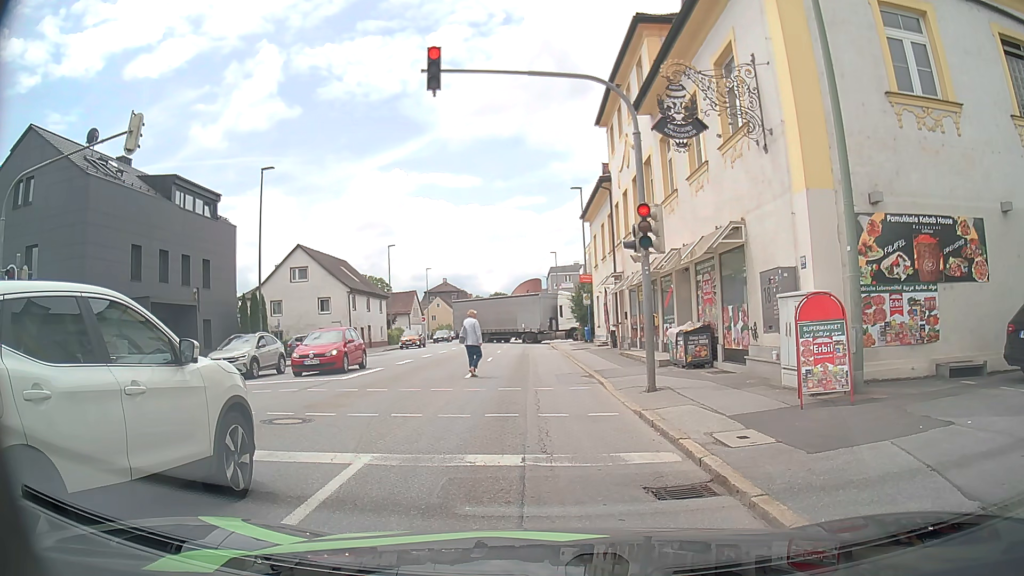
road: tertiary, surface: asphalt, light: Day
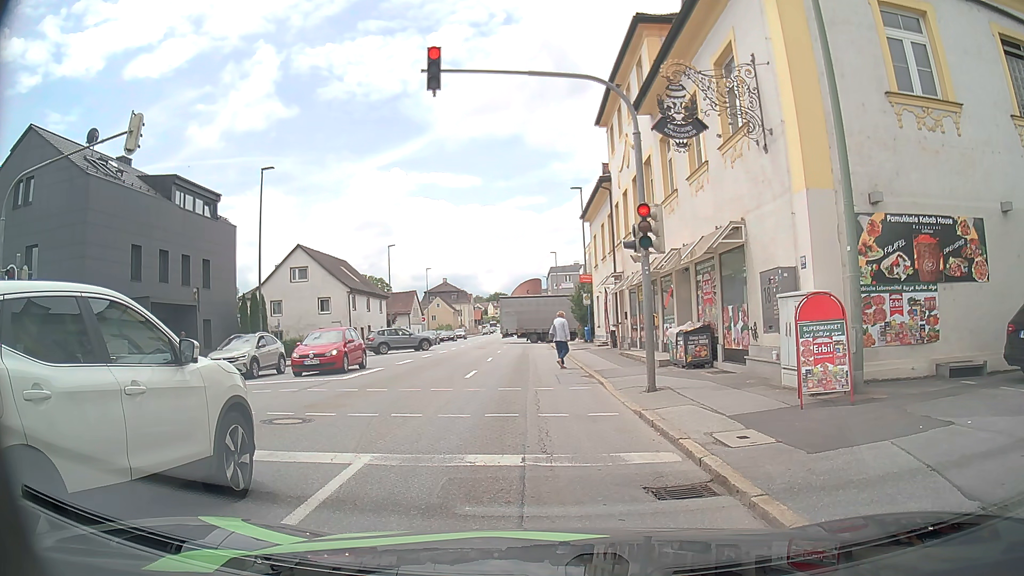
(0.0, 0.0) m; 0°
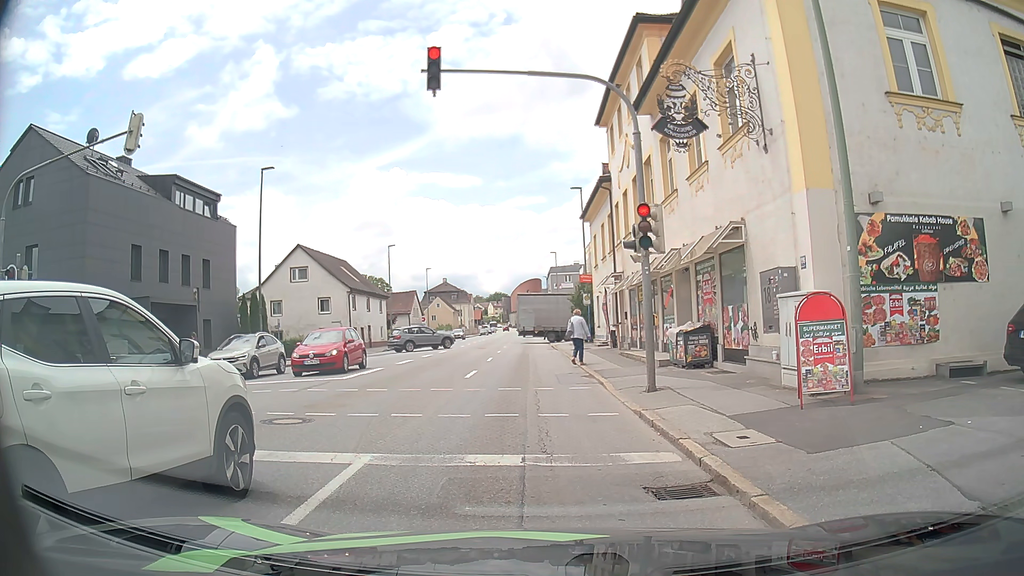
(0.0, 0.0) m; 0°
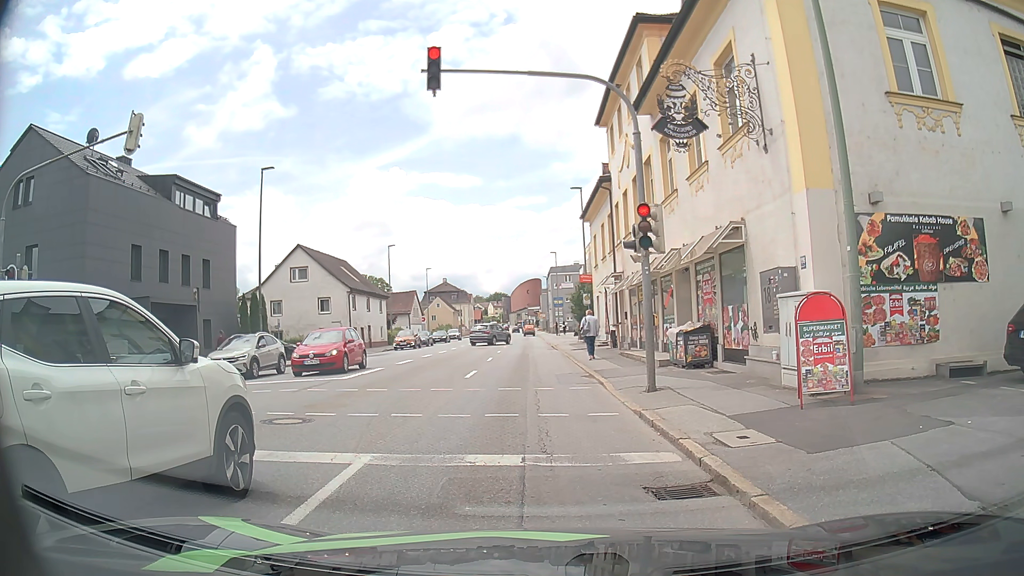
(0.0, 0.0) m; 0°
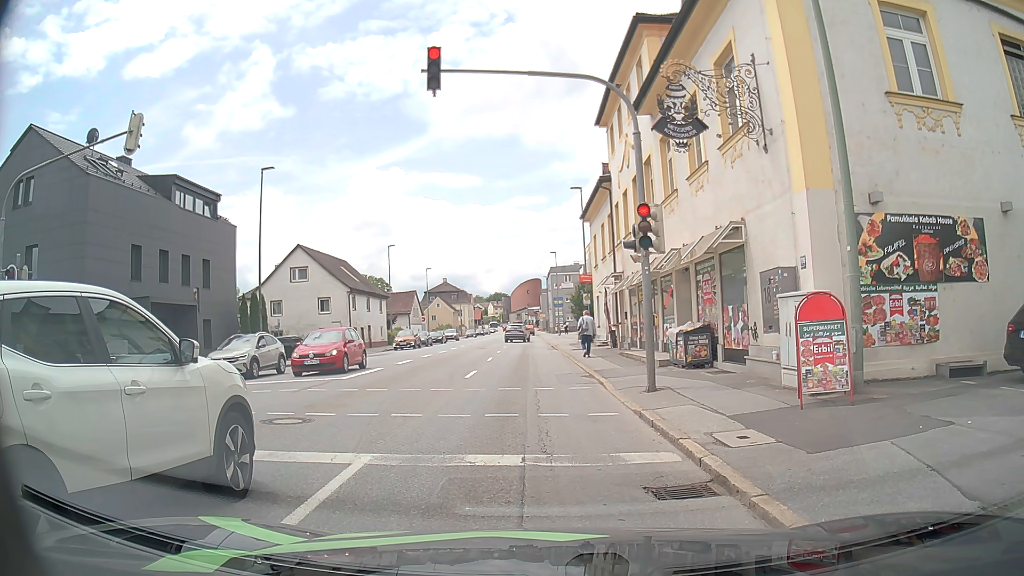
(0.0, 0.0) m; 0°
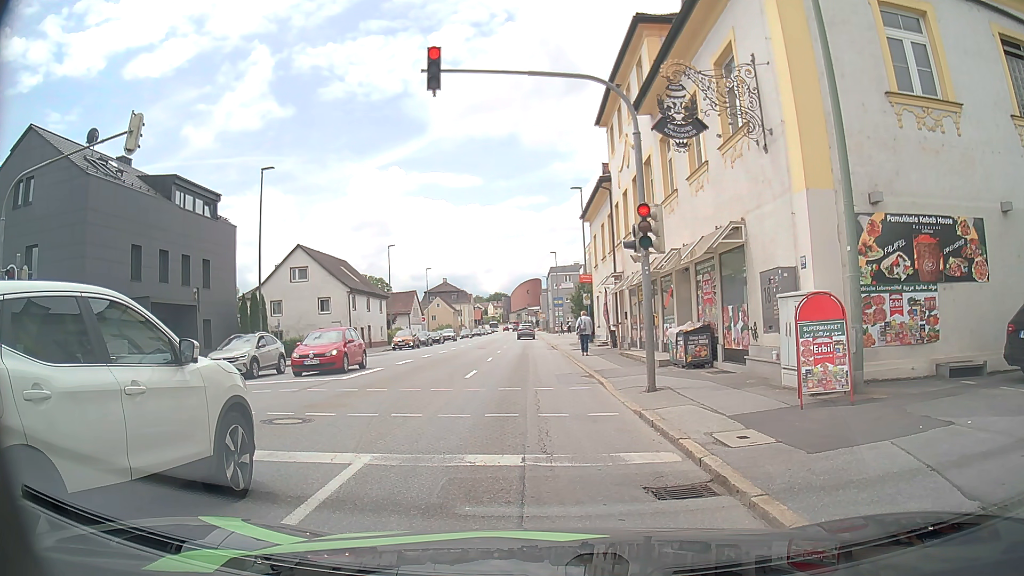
(0.0, 0.0) m; 0°
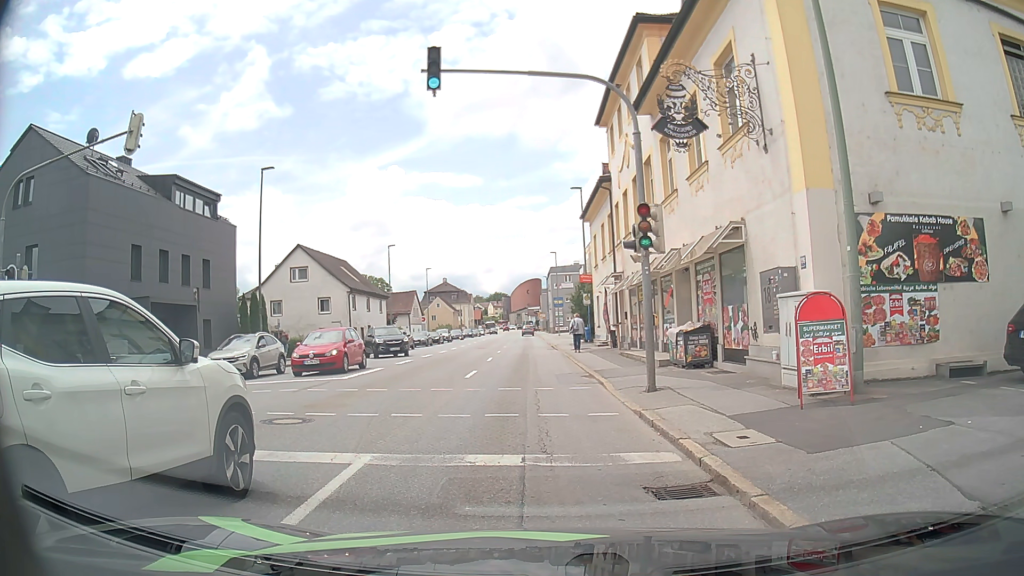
(0.0, 0.0) m; 0°
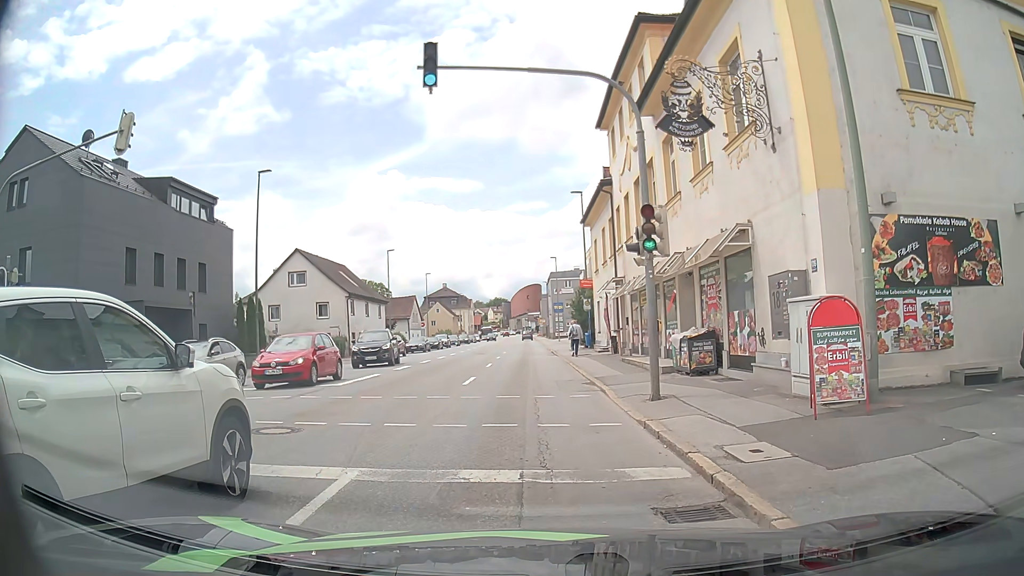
(0.0, +0.5) m; 0°
(0, +10) (-1, +20) (-1, +30) (-2, +40) (-2, +50) (-3, +60) (-3, +70) (-4, +80) (-4, +90) (-5, +100) m
